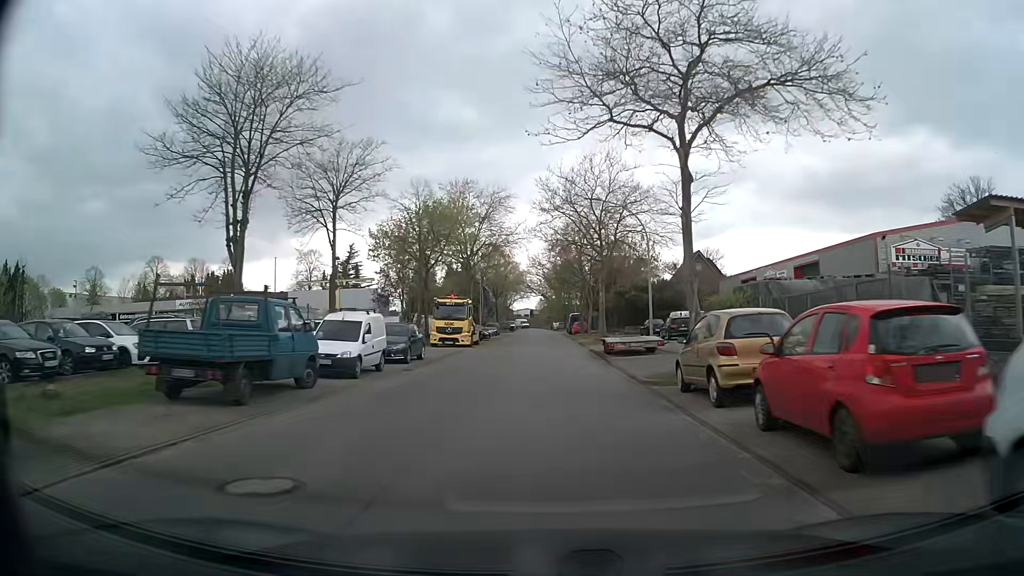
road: residential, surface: asphalt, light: Day
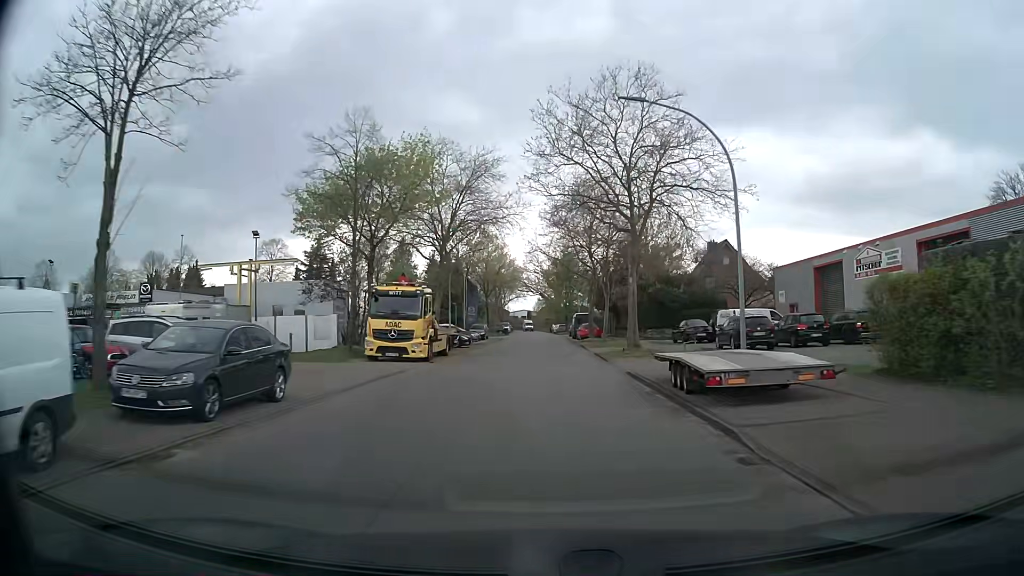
(0.0, +15.3) m; 0°
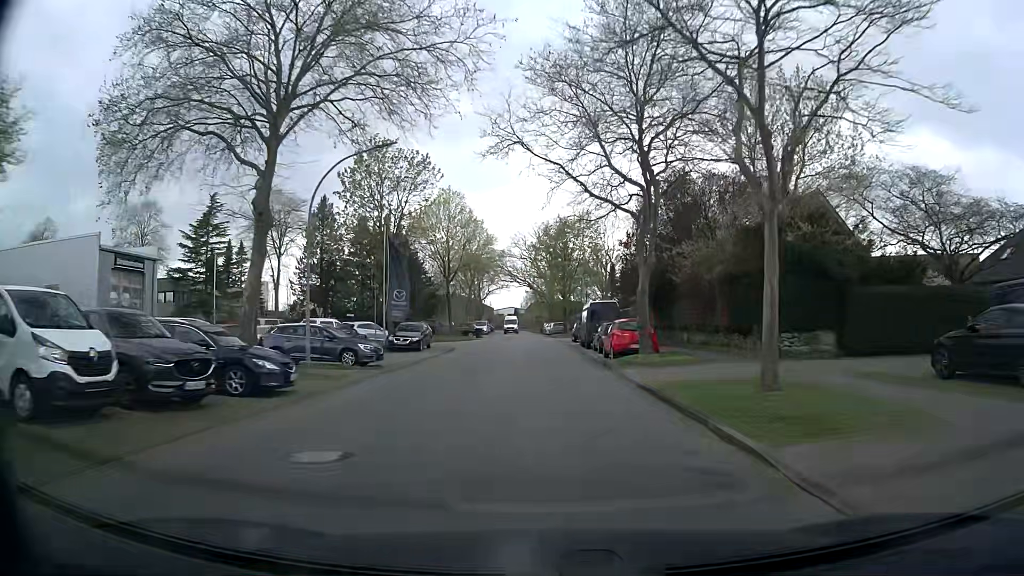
(+0.2, +30.8) m; +1°
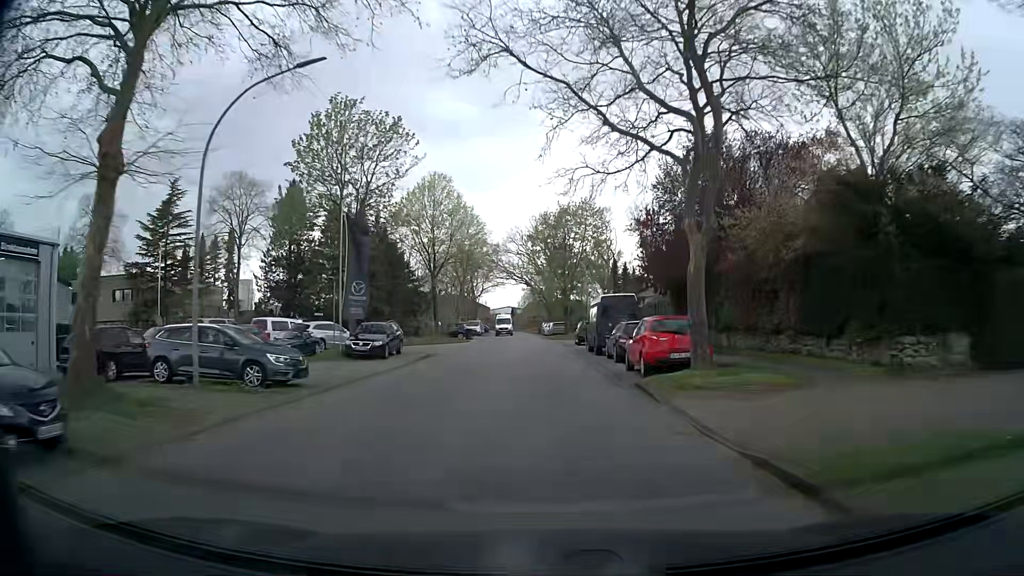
(-0.1, +7.7) m; 0°
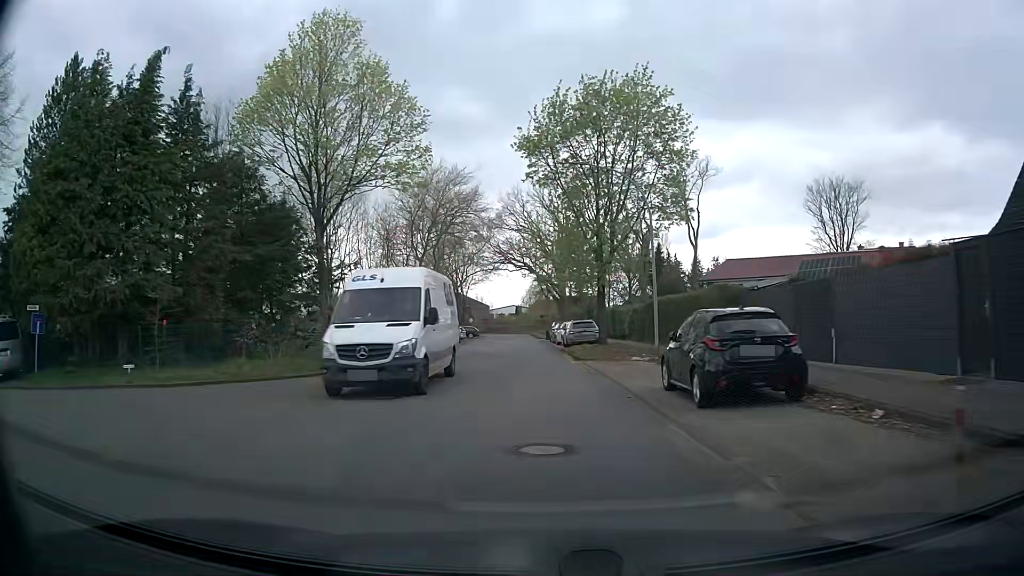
(-0.1, +31.0) m; -1°
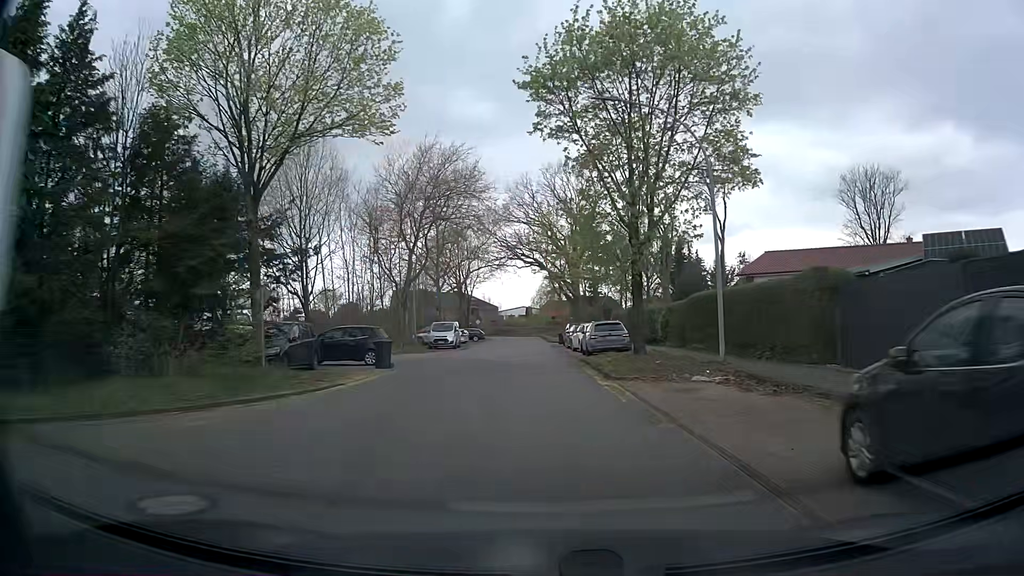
(0.0, +7.8) m; -1°
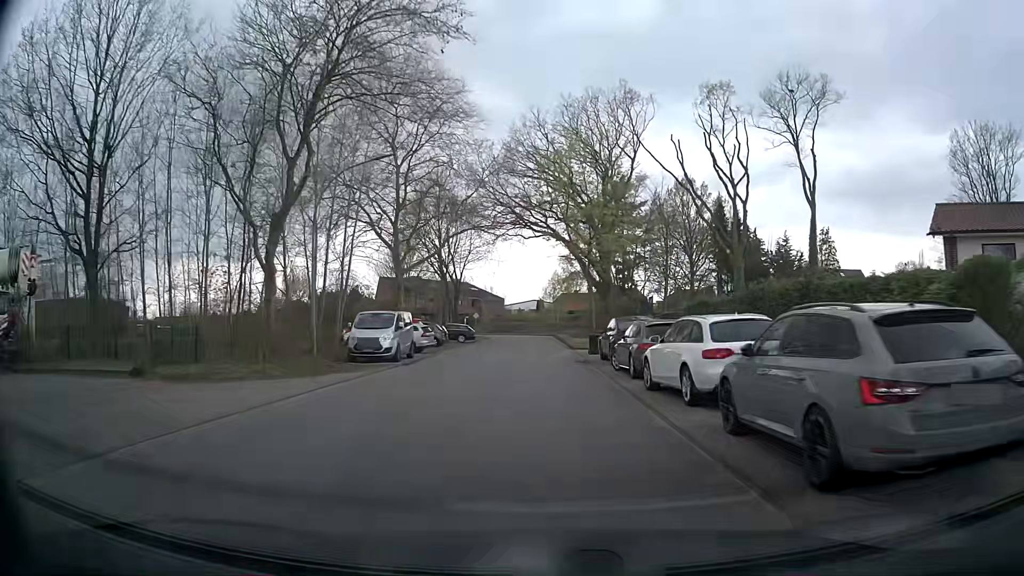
(-0.3, +23.0) m; -2°
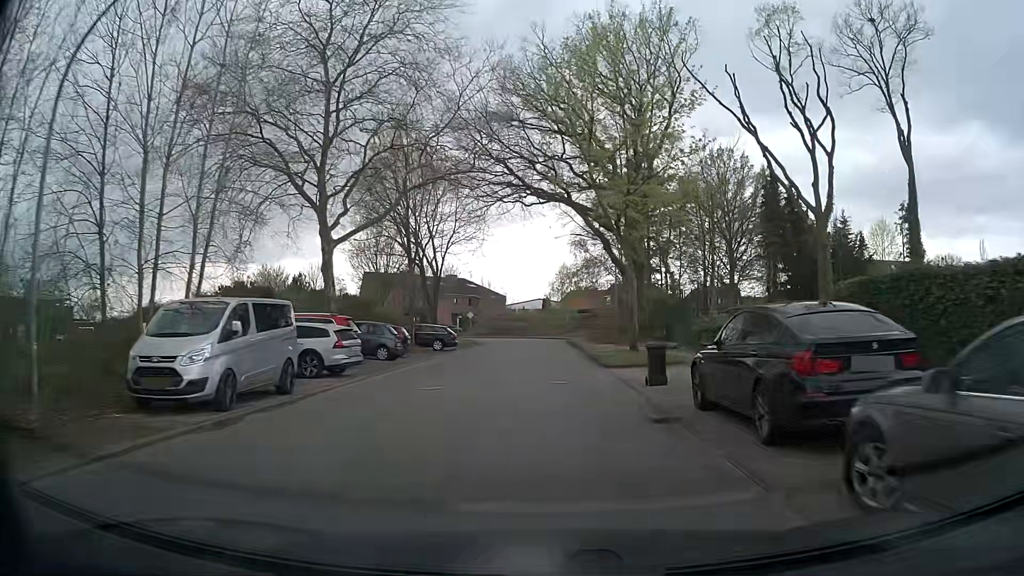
(0.0, +15.0) m; 0°
(0, +10) (0, +20) (0, +30) (0, +40) (0, +50) (-1, +60) (-5, +69) (-11, +77) (-18, +84) (-26, +90) m
